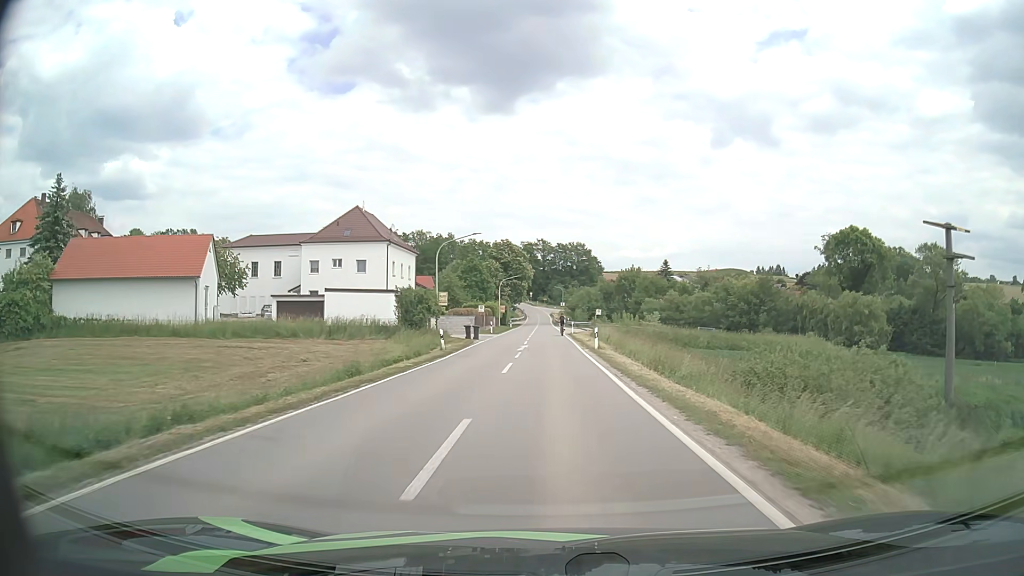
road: secondary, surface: asphalt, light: Day
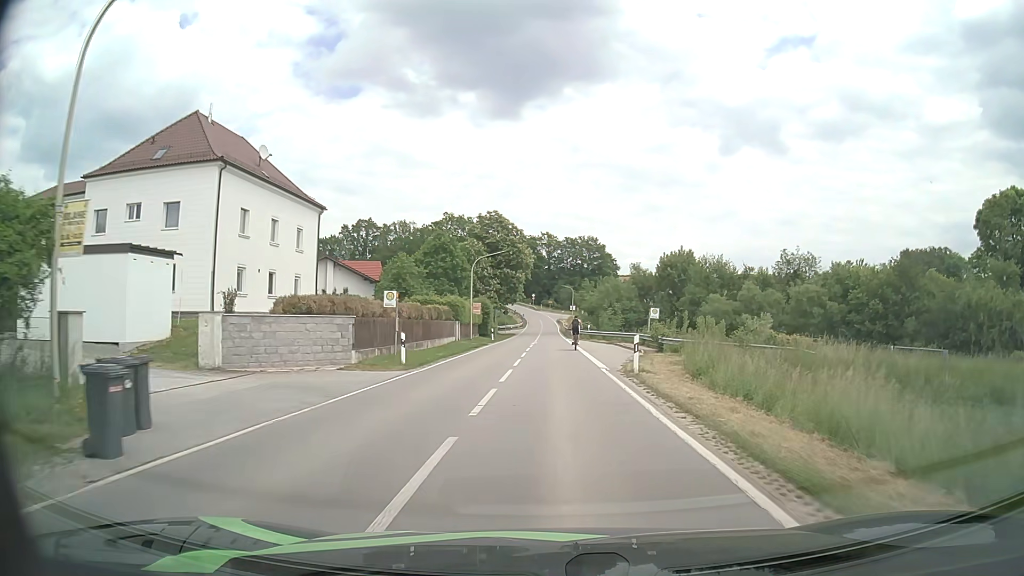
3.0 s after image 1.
(-0.1, +38.8) m; -1°
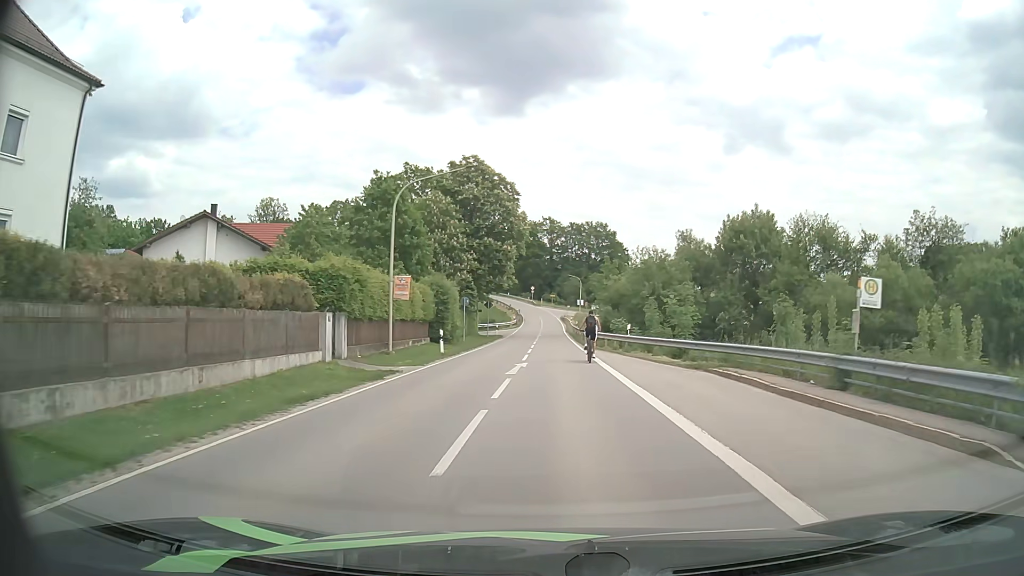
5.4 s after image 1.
(0.0, +27.9) m; 0°
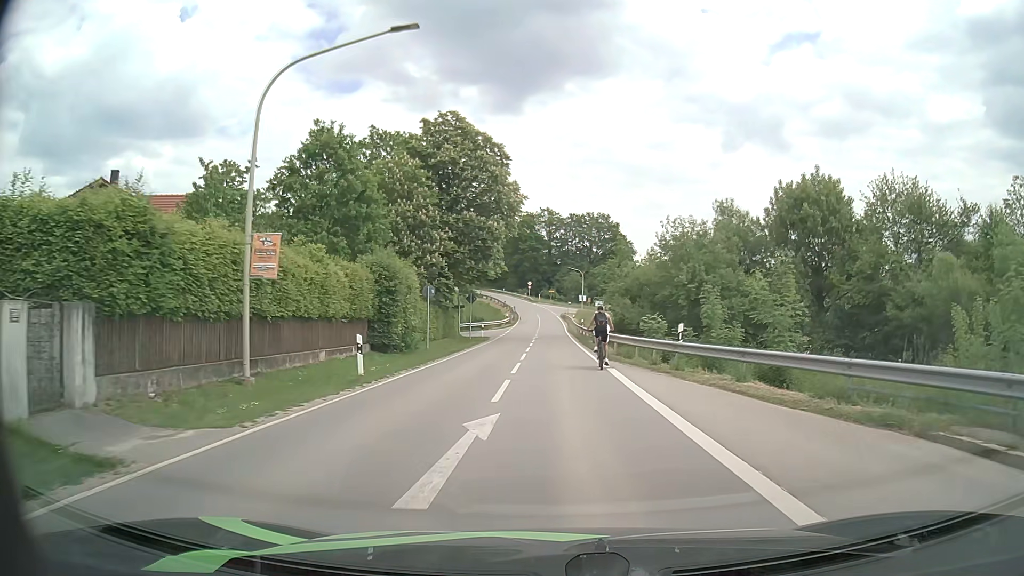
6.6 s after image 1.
(0.0, +12.5) m; 0°
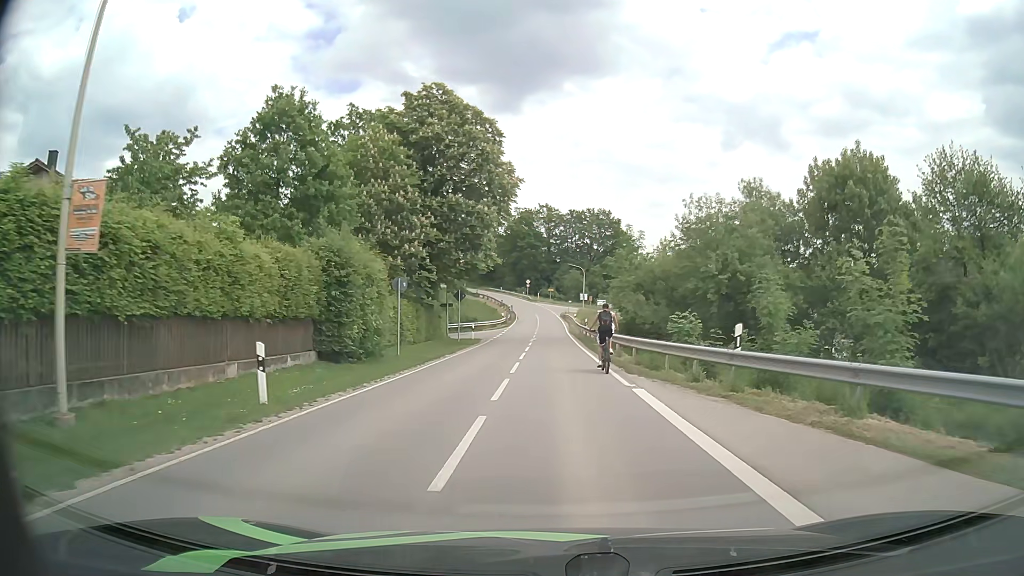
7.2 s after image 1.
(0.0, +5.8) m; 0°
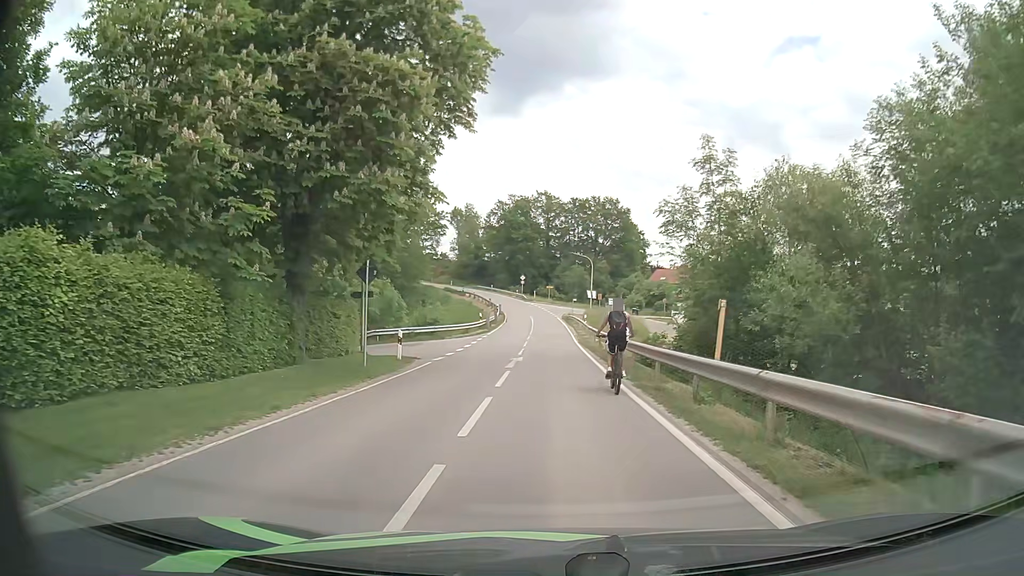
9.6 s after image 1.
(0.0, +21.2) m; 0°
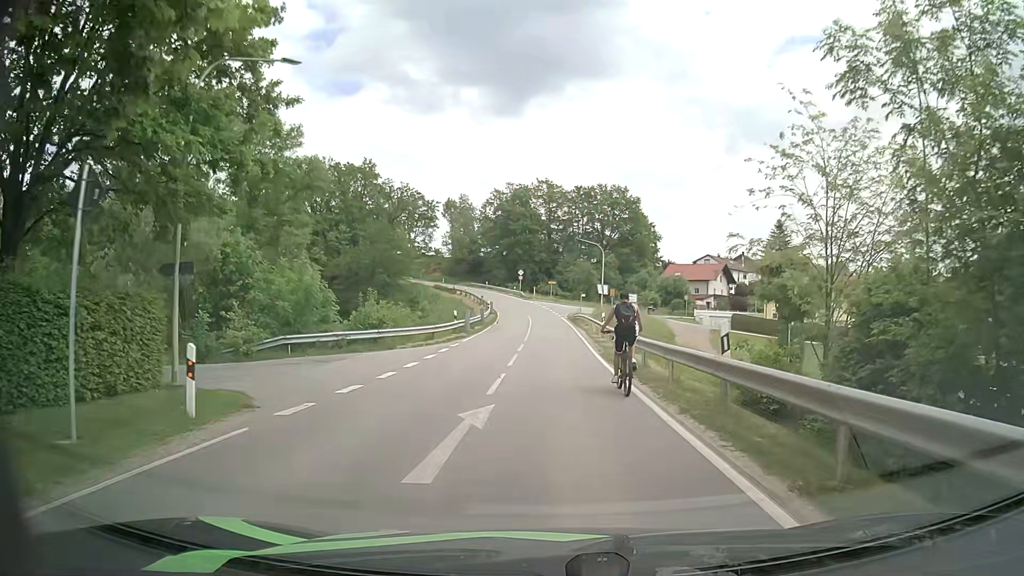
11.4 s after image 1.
(0.0, +13.9) m; 0°
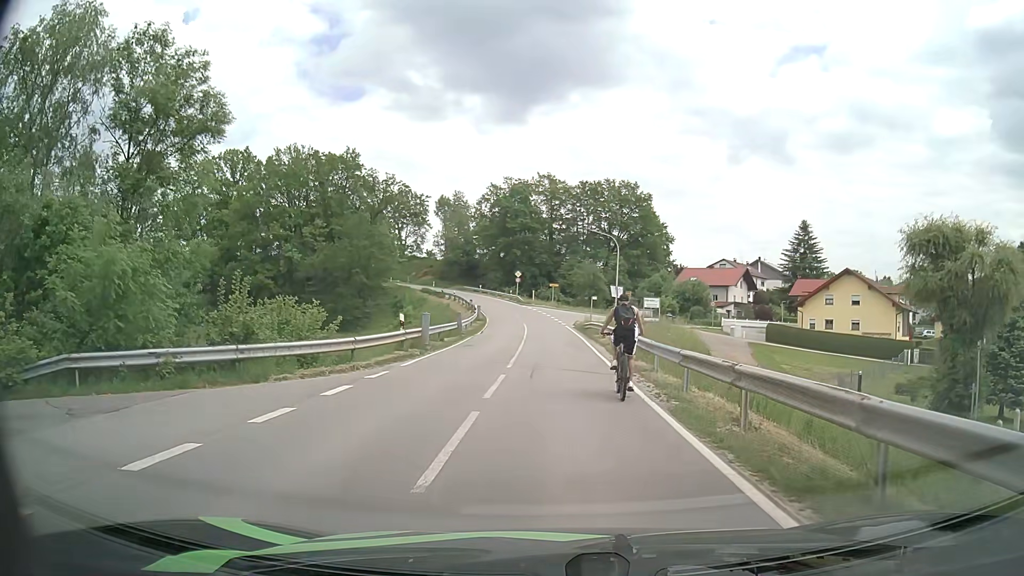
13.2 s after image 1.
(0.0, +12.8) m; +1°
(0, +10) (0, +20) (0, +30) (0, +40) (-1, +50) (-1, +60) (-3, +70) (-5, +80) (-8, +89) (-12, +98) m
